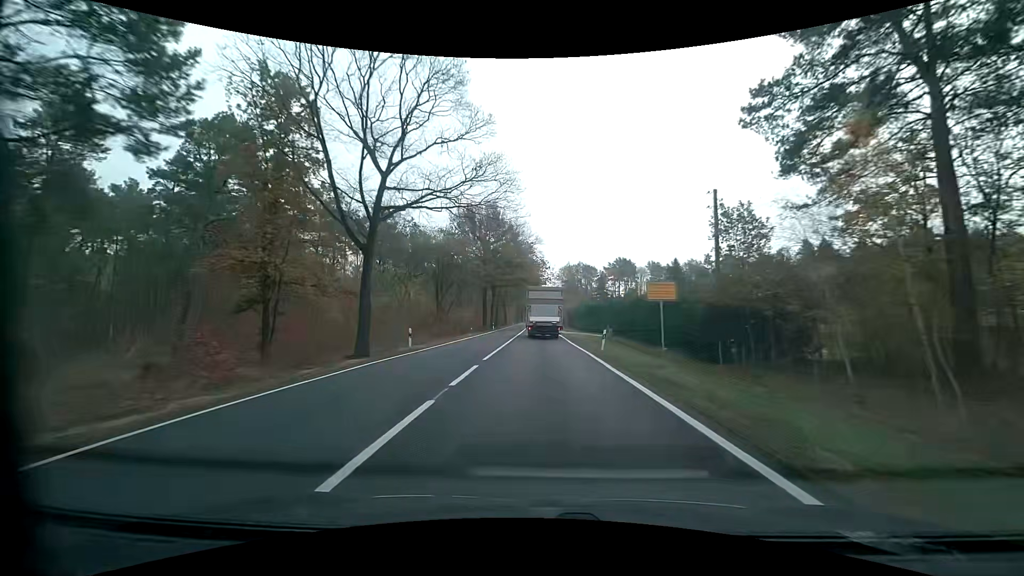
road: primary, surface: asphalt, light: Day
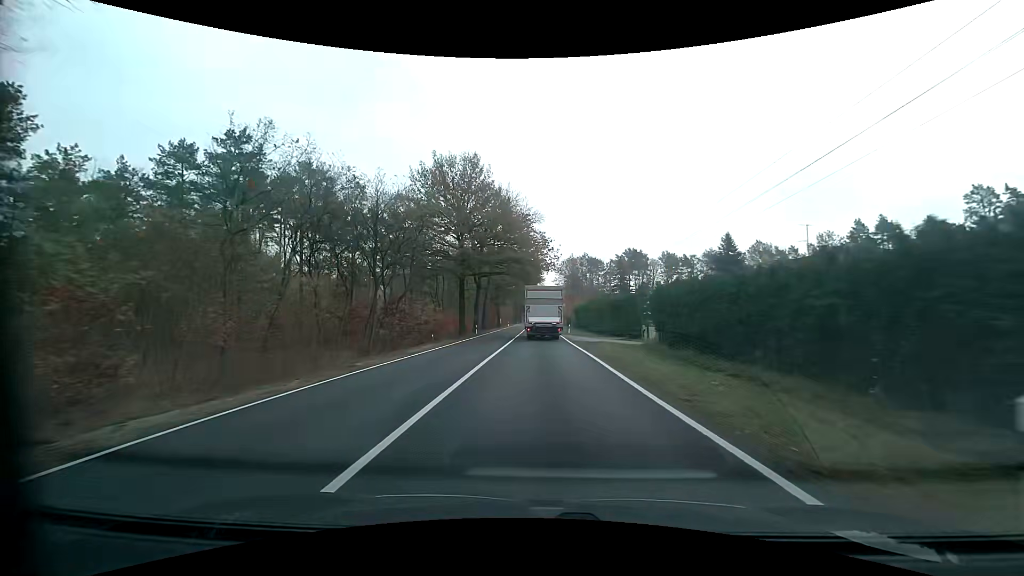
(-0.1, +20.7) m; 0°
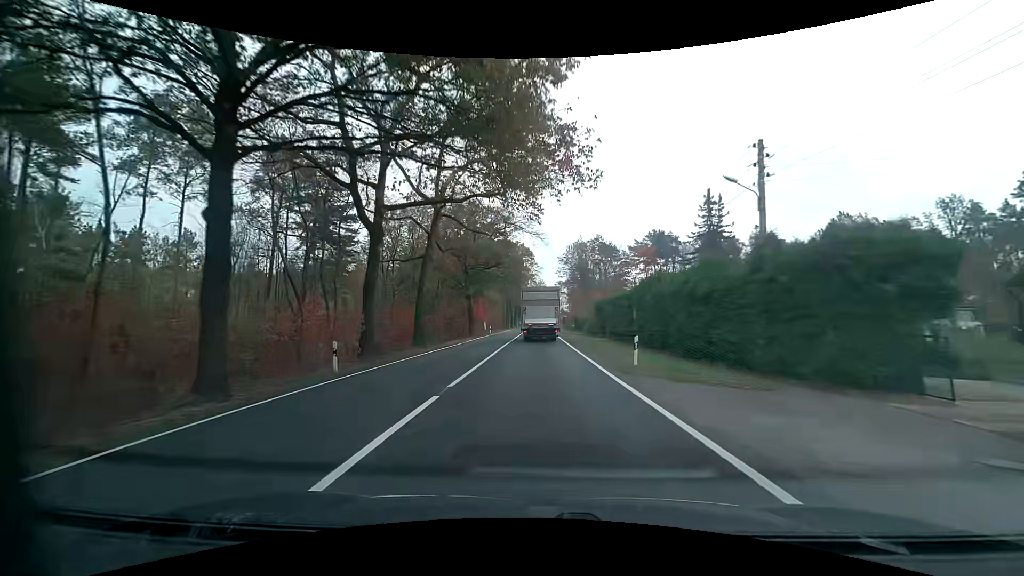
(+0.2, +37.1) m; 0°
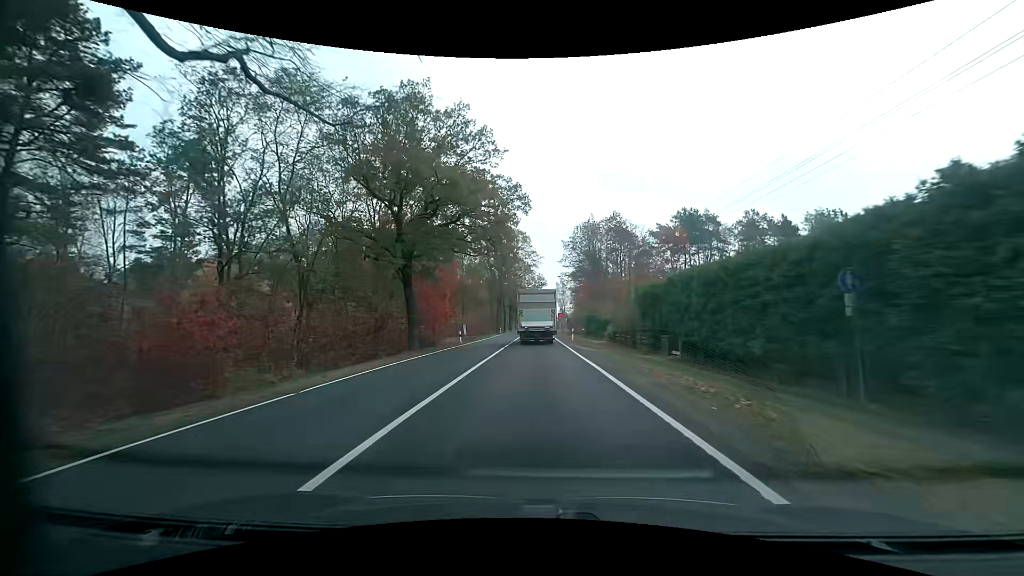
(0.0, +26.5) m; 0°
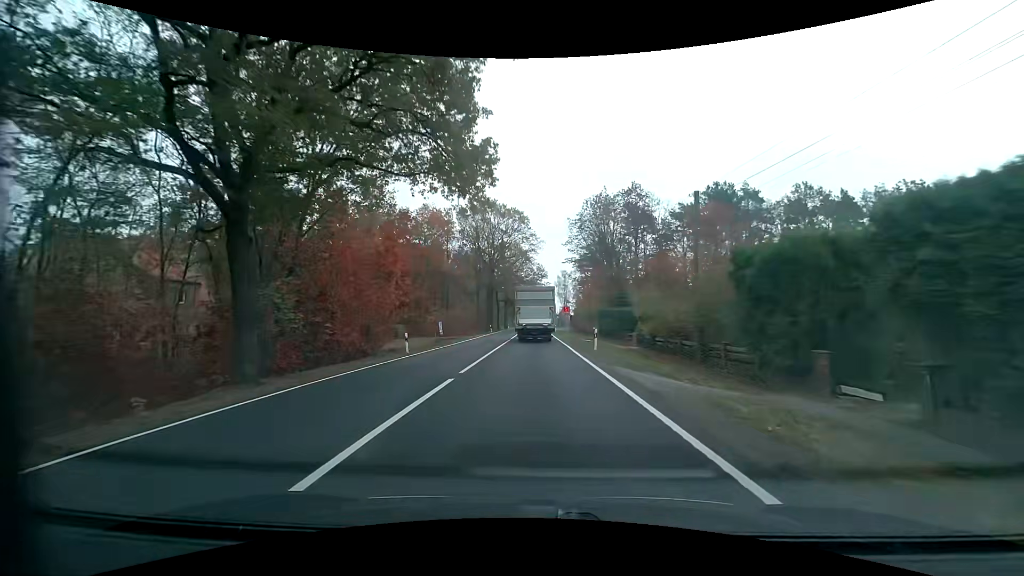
(+0.1, +17.5) m; 0°
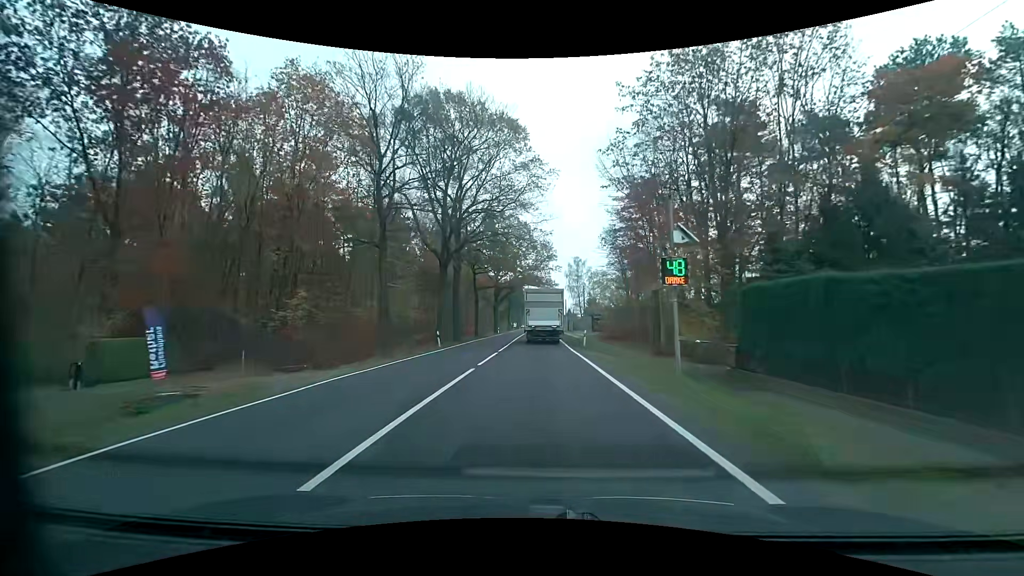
(0.0, +42.1) m; 0°
(0, +10) (0, +20) (0, +30) (0, +40) (0, +50) (0, +60) (0, +70) (0, +80) (0, +90) (-1, +100) m
